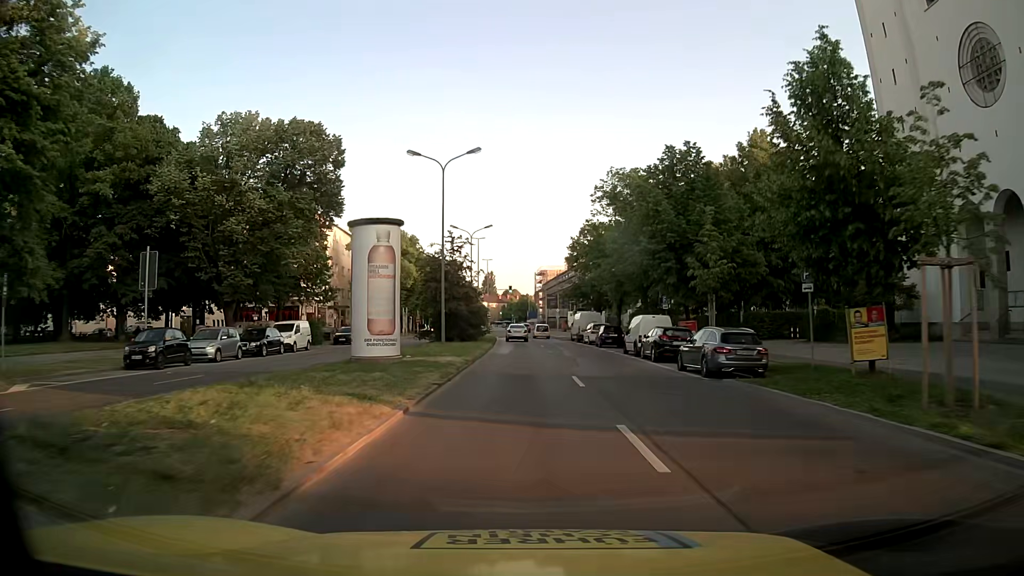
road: secondary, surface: asphalt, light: Day
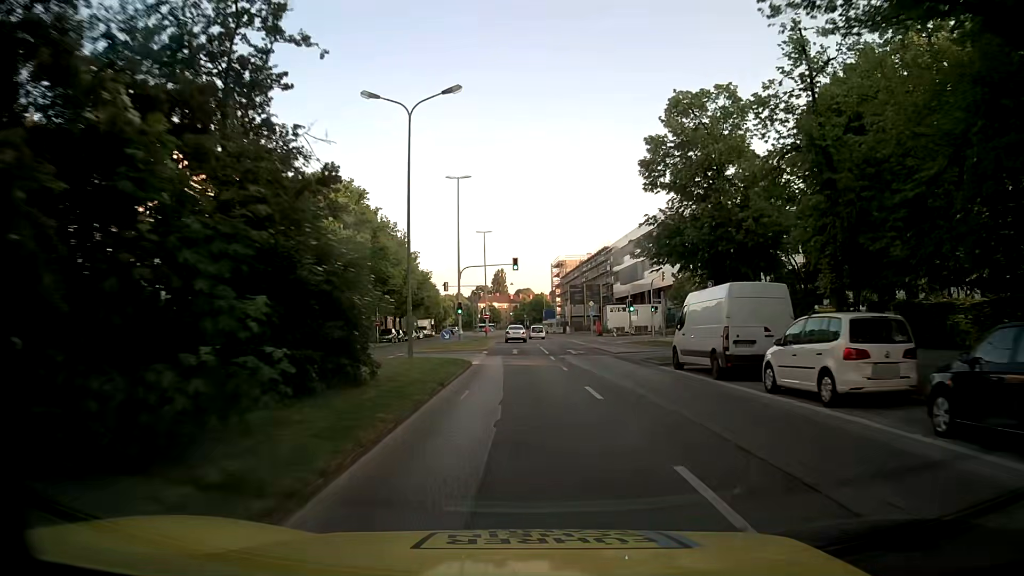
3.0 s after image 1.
(-0.1, +38.8) m; -1°
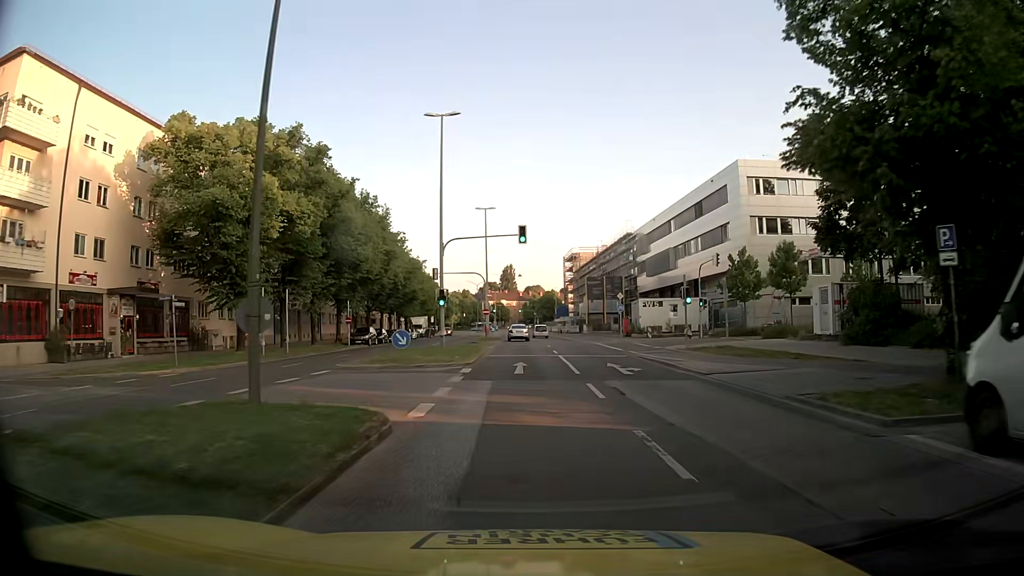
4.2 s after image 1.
(-0.1, +15.5) m; -1°
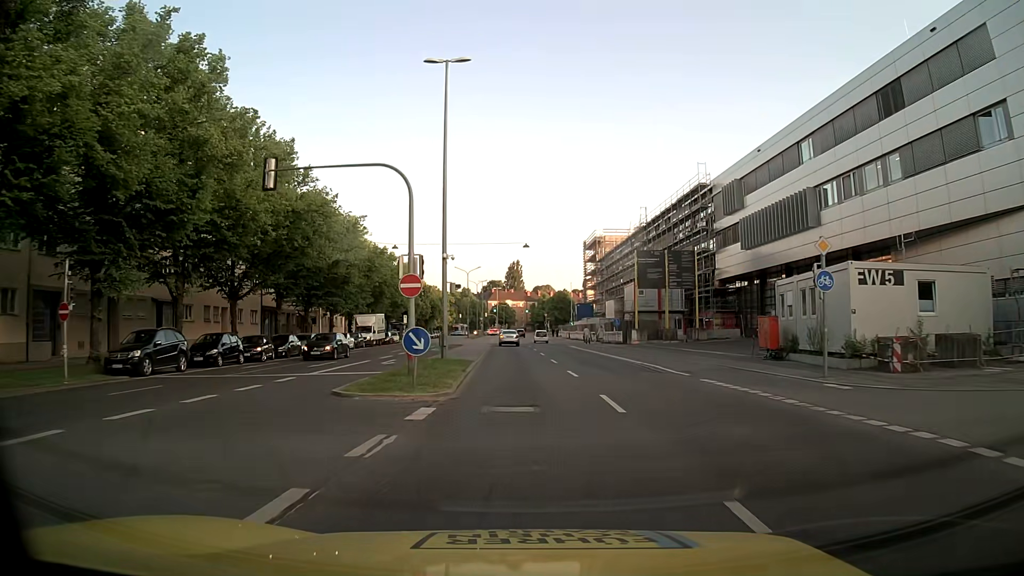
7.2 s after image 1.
(-0.1, +38.7) m; -1°
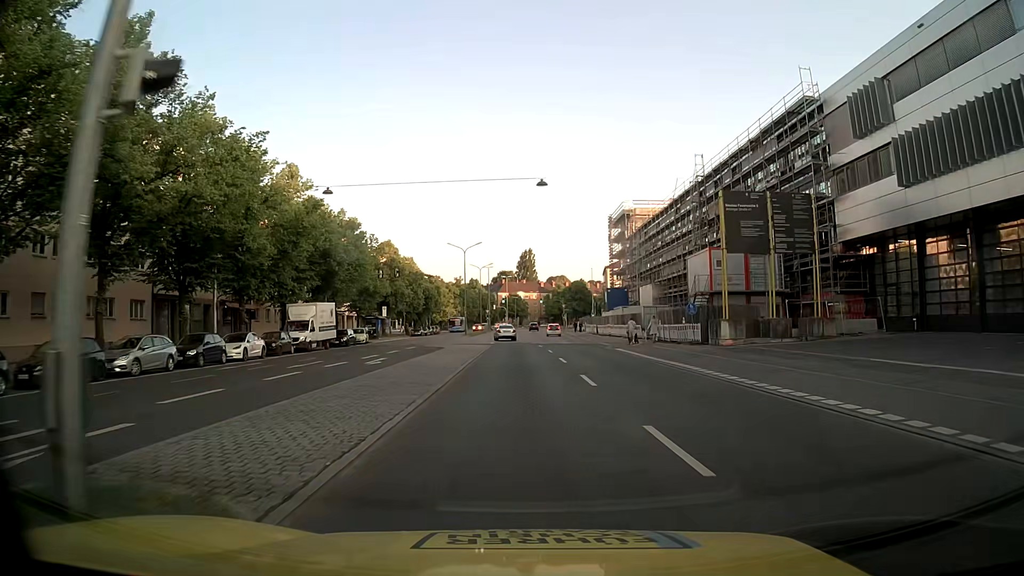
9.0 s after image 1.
(-0.1, +23.3) m; -1°
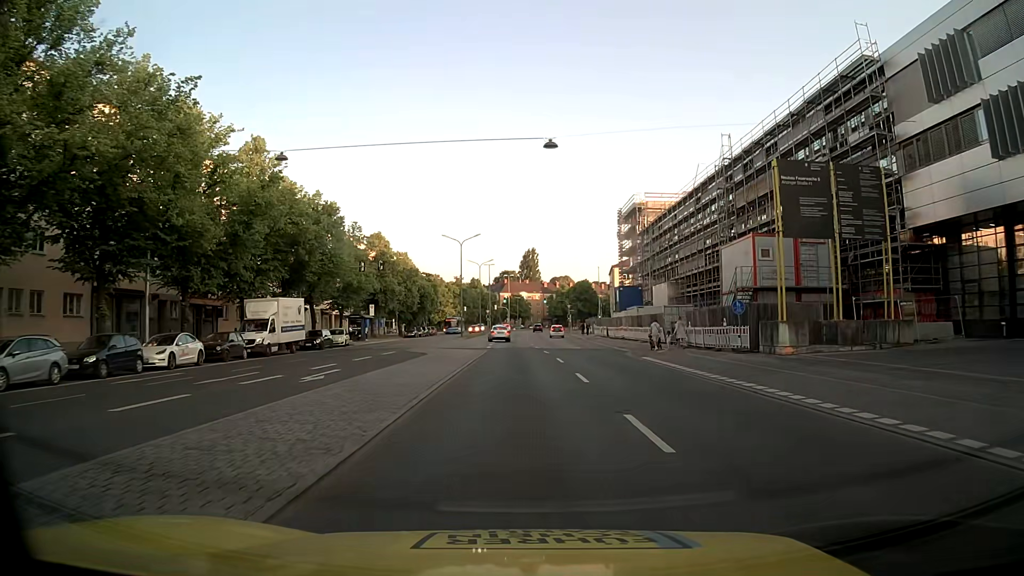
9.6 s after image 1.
(0.0, +7.8) m; 0°
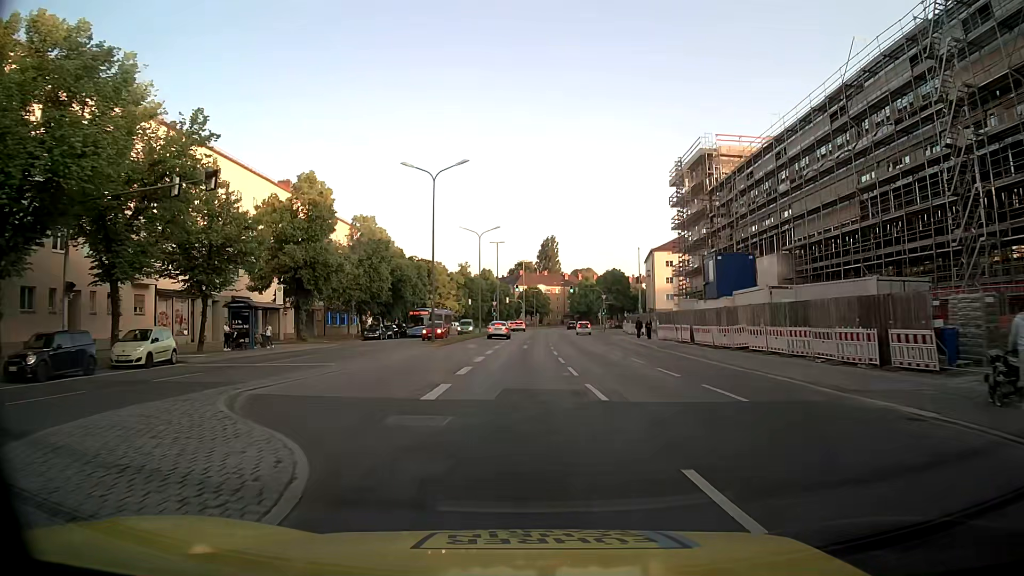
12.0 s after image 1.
(-0.4, +31.0) m; -2°
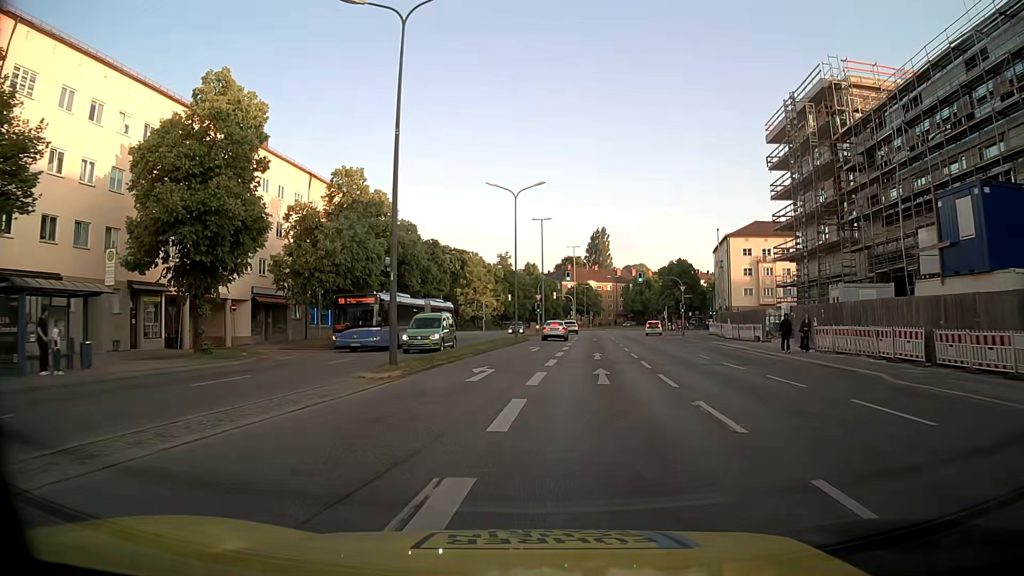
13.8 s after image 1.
(-0.6, +21.6) m; -4°
(0, +10) (0, +20) (+1, +30) (+1, +40) (+2, +50) (+3, +60) (+4, +70) (+5, +80) (+2, +89) (-5, +96) m
